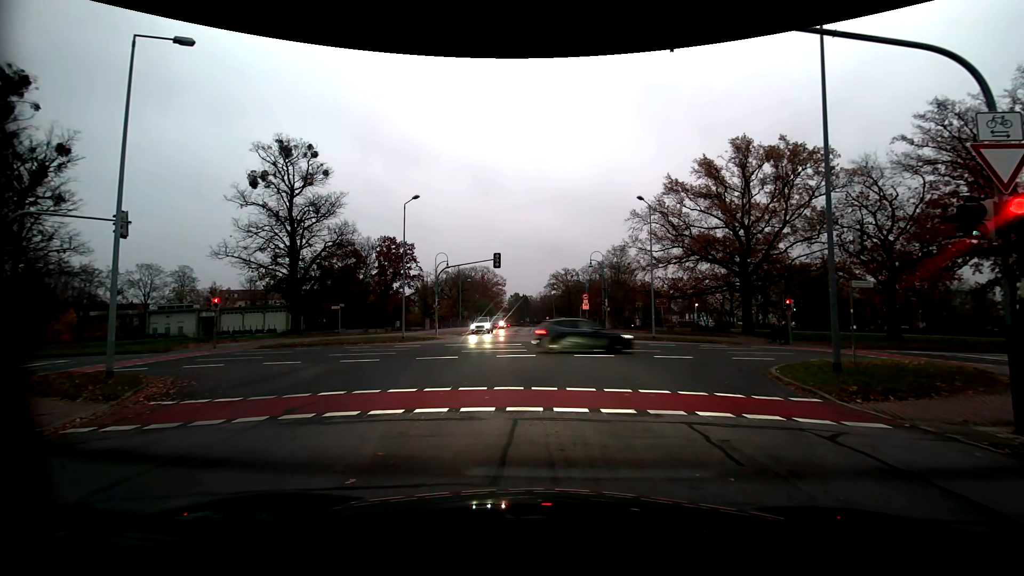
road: residential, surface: asphalt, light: Dusk
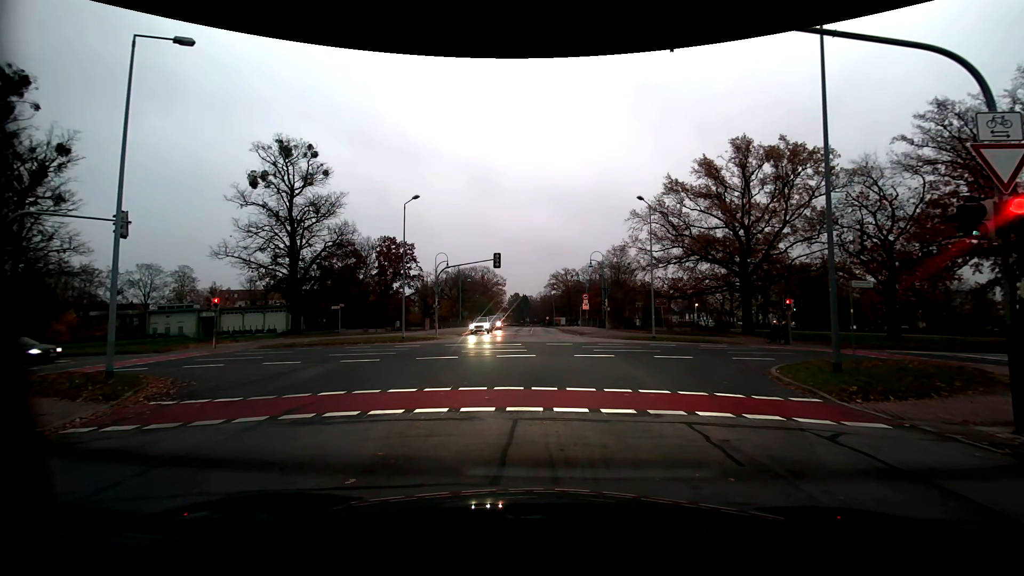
(0.0, 0.0) m; 0°
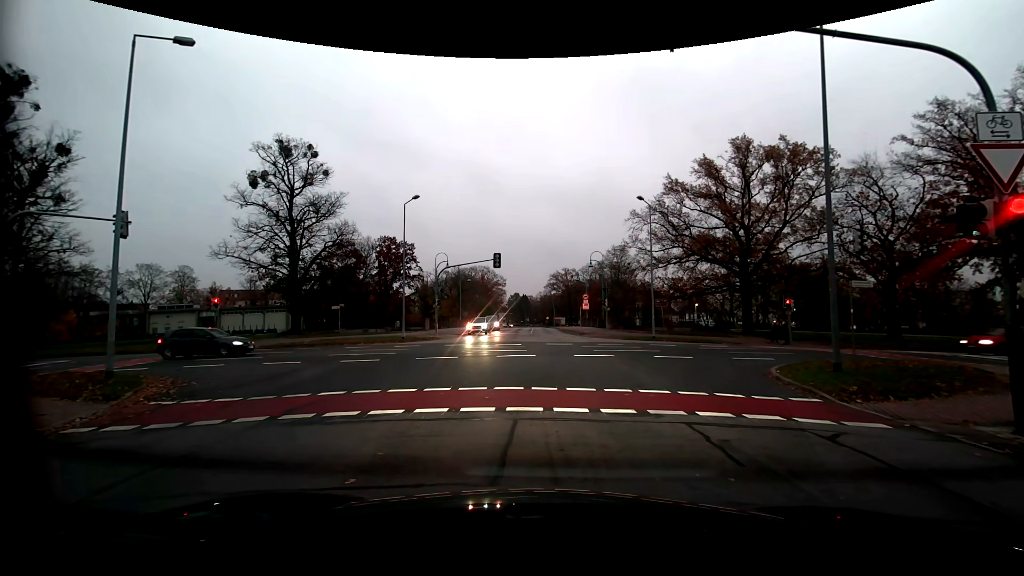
(0.0, 0.0) m; 0°
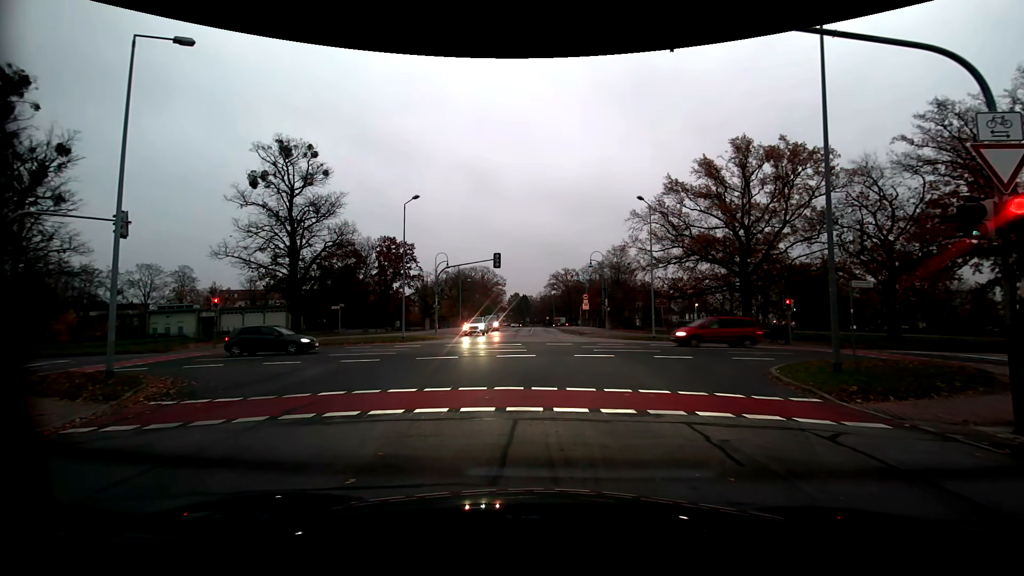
(0.0, 0.0) m; 0°
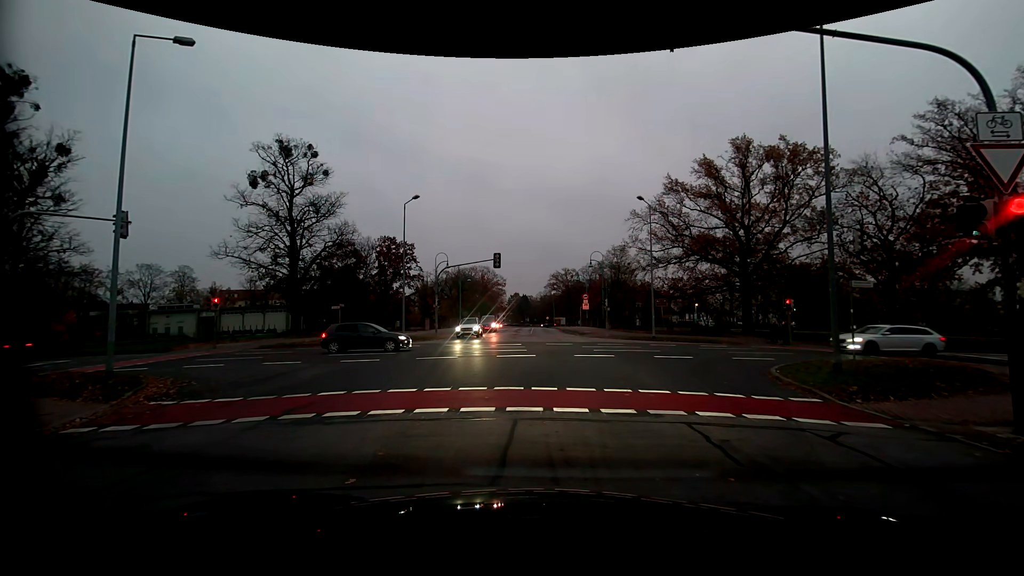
(0.0, 0.0) m; 0°
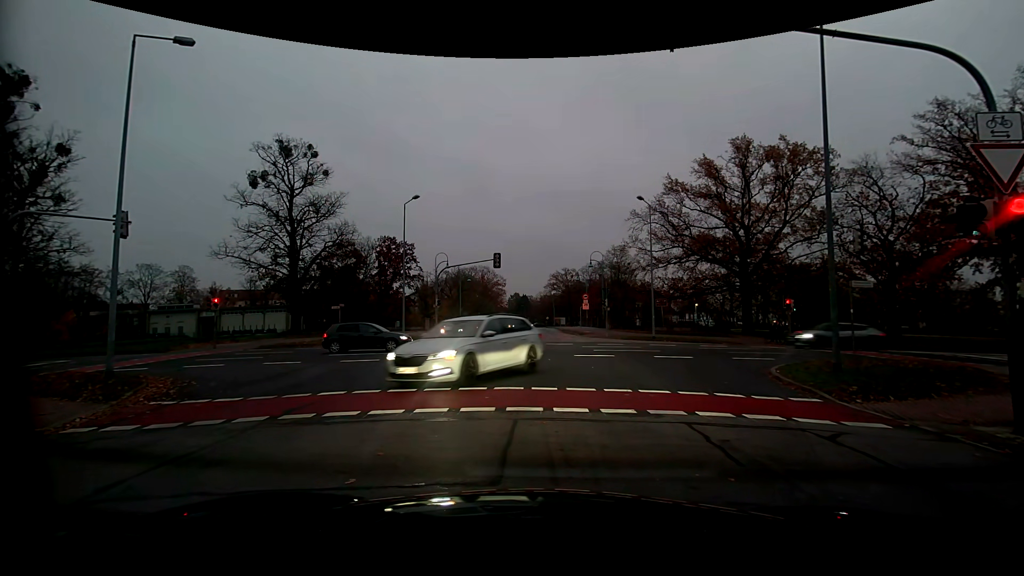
(0.0, 0.0) m; 0°
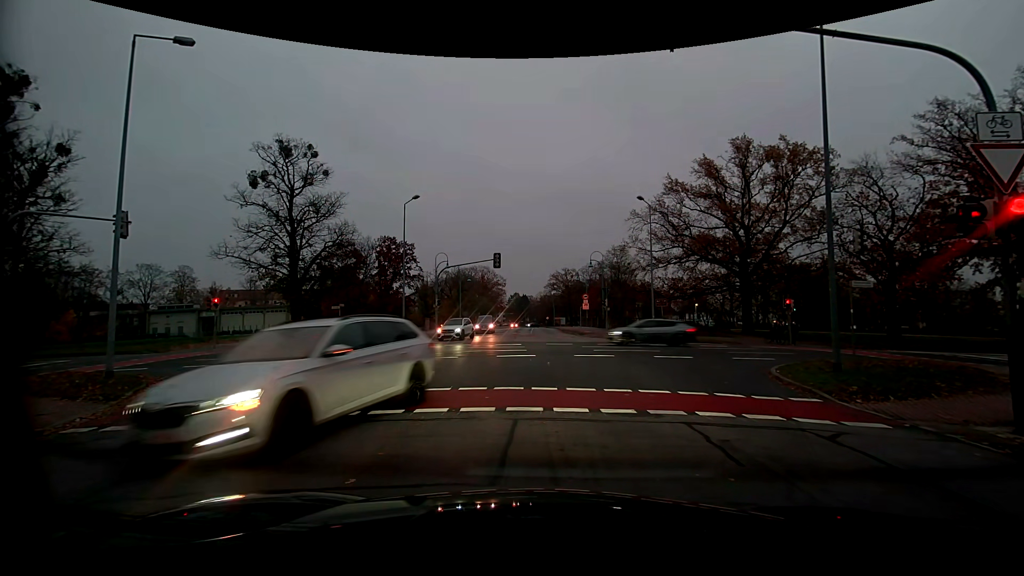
(0.0, 0.0) m; 0°
